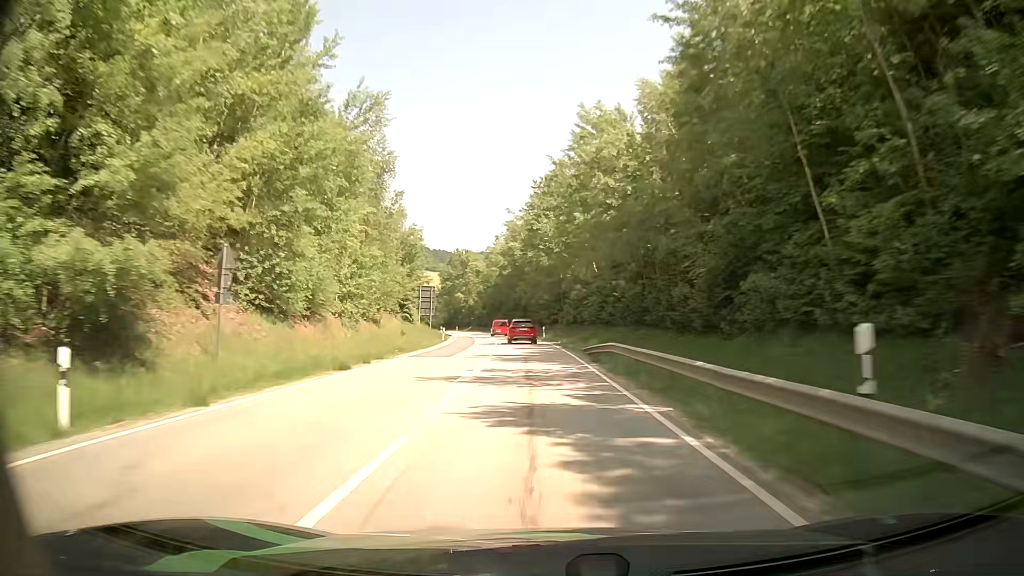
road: secondary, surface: asphalt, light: Day
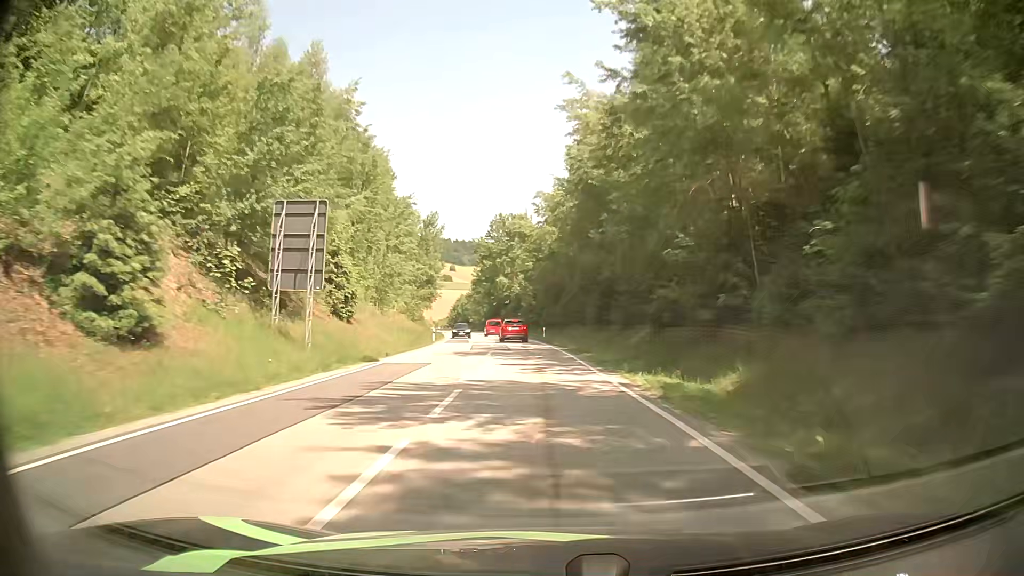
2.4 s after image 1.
(-2.9, +54.5) m; -6°
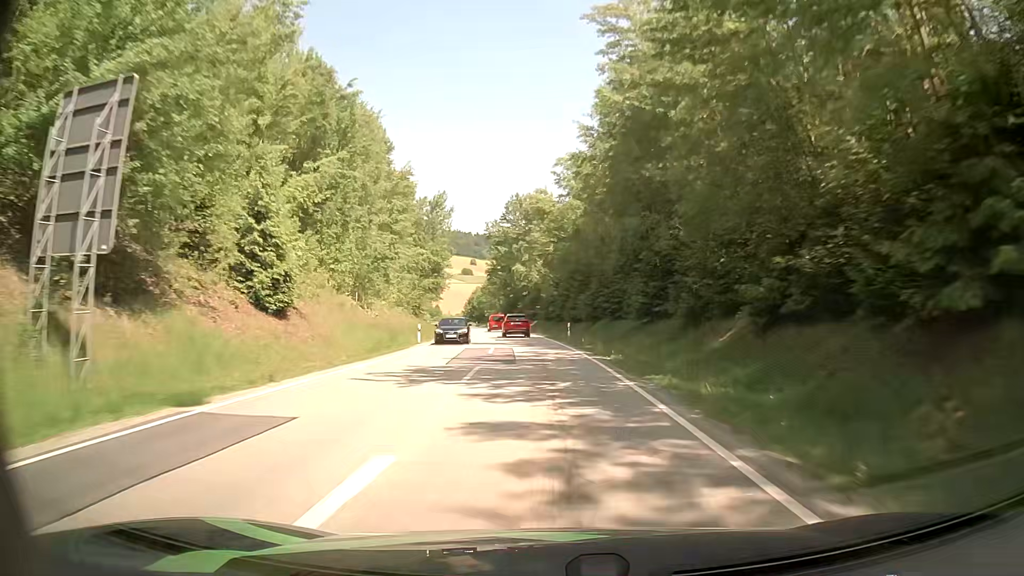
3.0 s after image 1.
(-0.2, +13.6) m; -1°
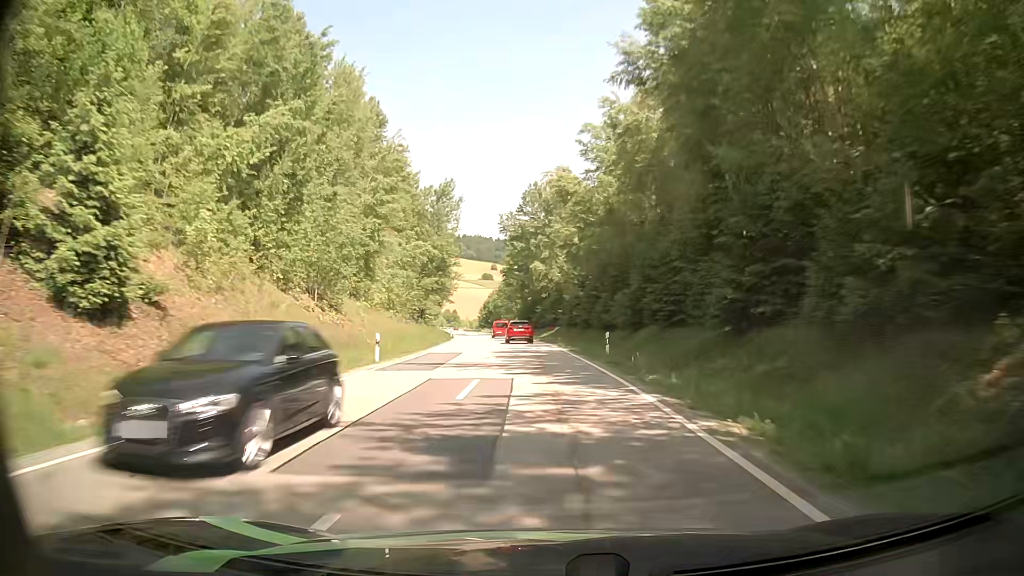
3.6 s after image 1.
(-0.3, +13.5) m; -2°
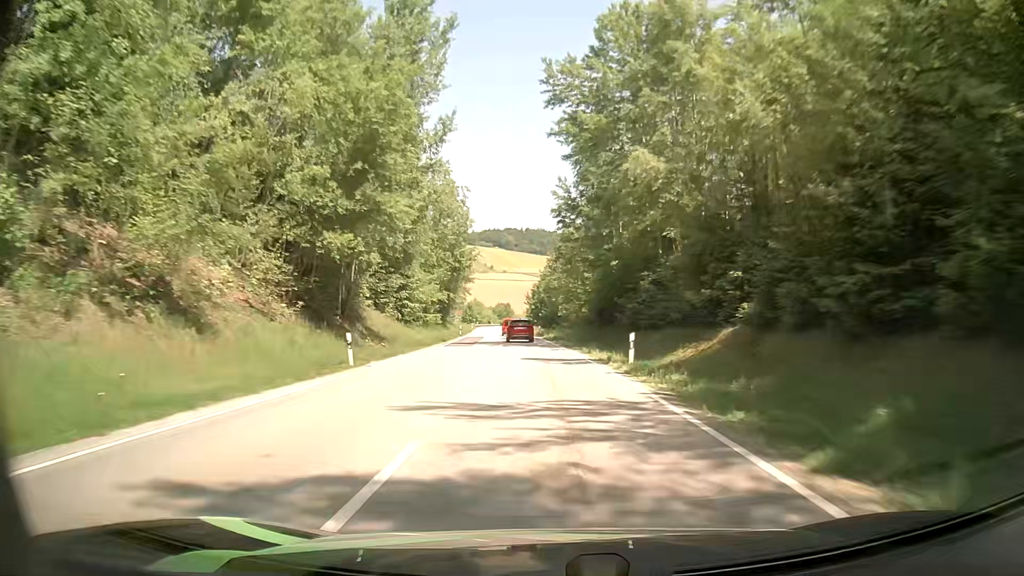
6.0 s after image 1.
(-3.0, +55.0) m; -6°
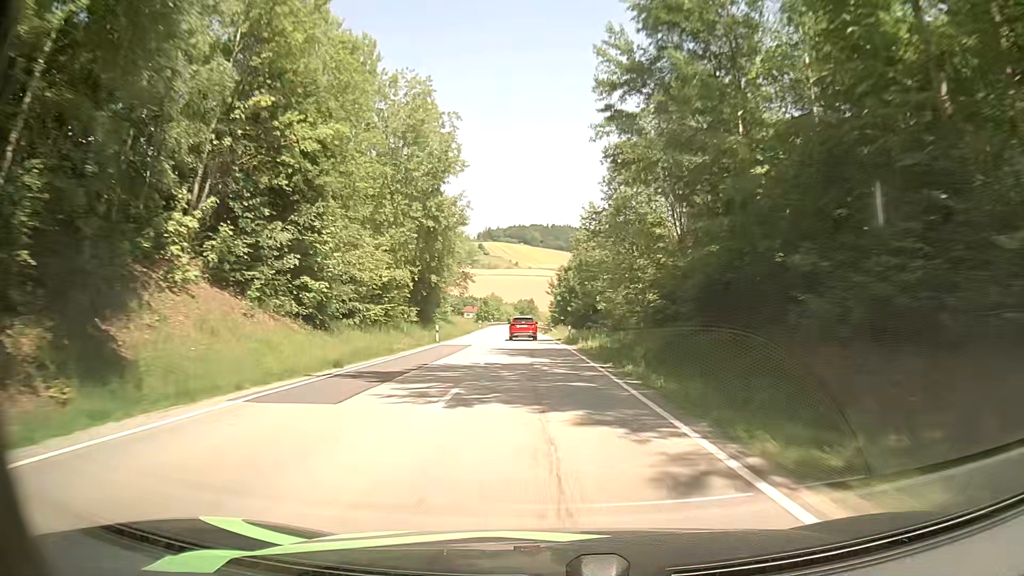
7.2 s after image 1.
(-0.5, +28.0) m; -2°
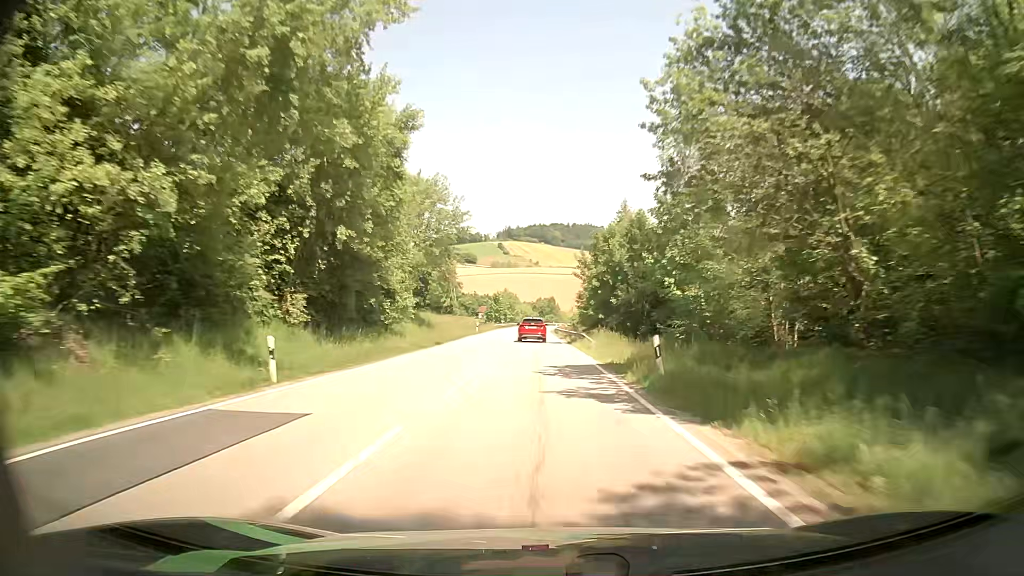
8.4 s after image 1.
(-0.5, +27.7) m; -3°
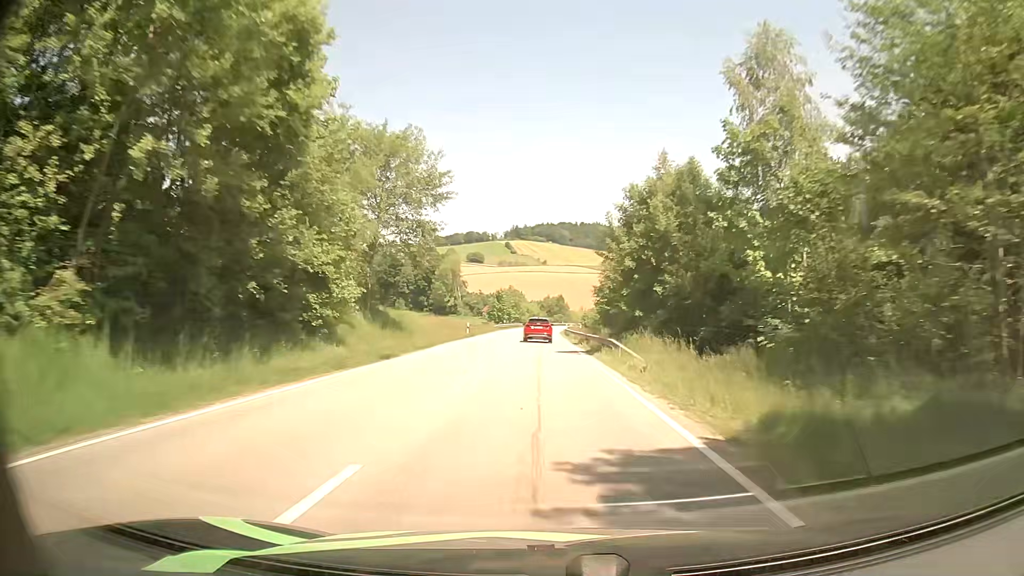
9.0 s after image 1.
(0.0, +13.8) m; 0°
(0, +10) (0, +20) (0, +30) (0, +40) (0, +50) (0, +60) (0, +70) (0, +80) (0, +90) (0, +100) m
